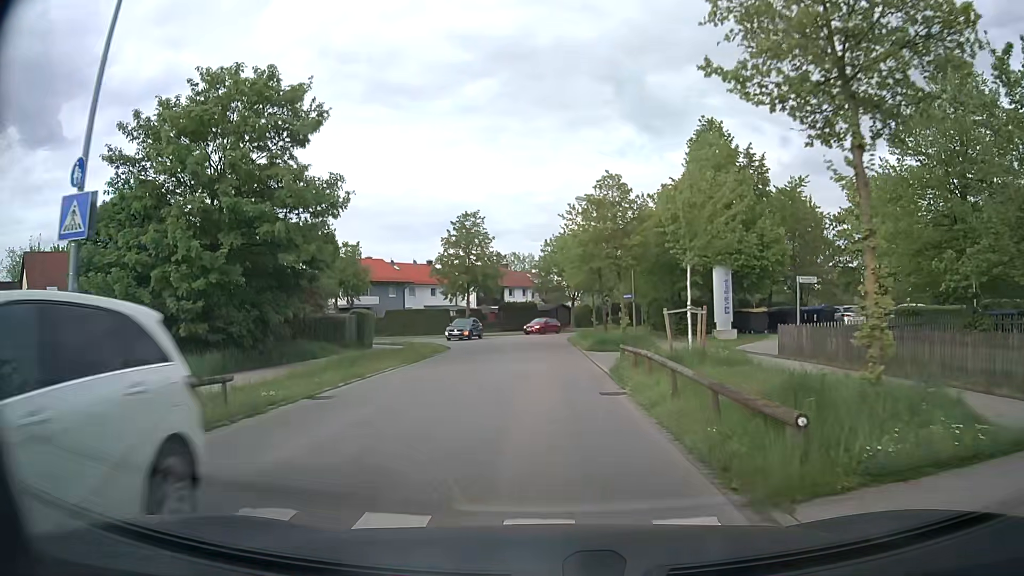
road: residential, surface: asphalt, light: Day
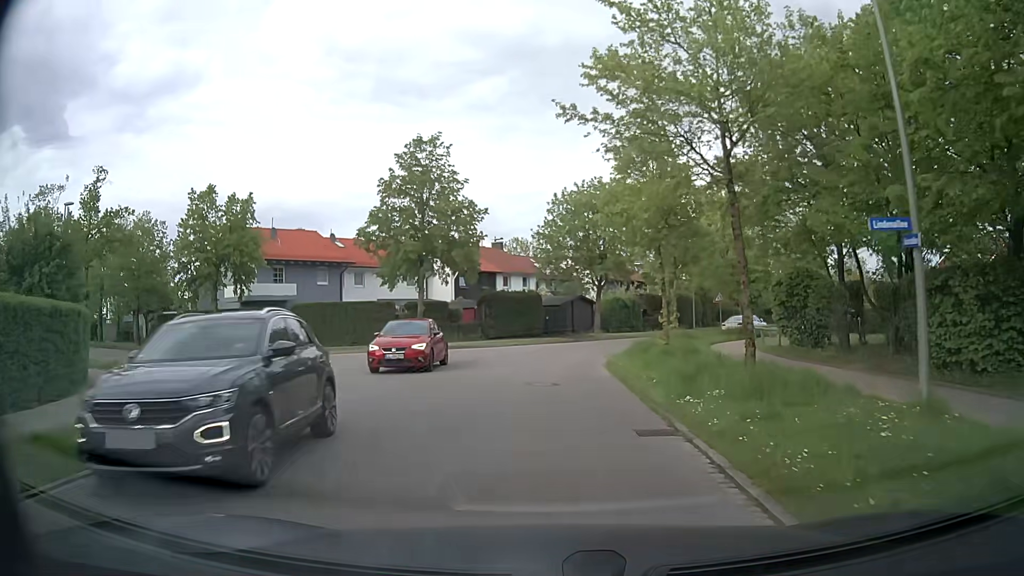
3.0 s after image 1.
(+0.3, +25.8) m; 0°
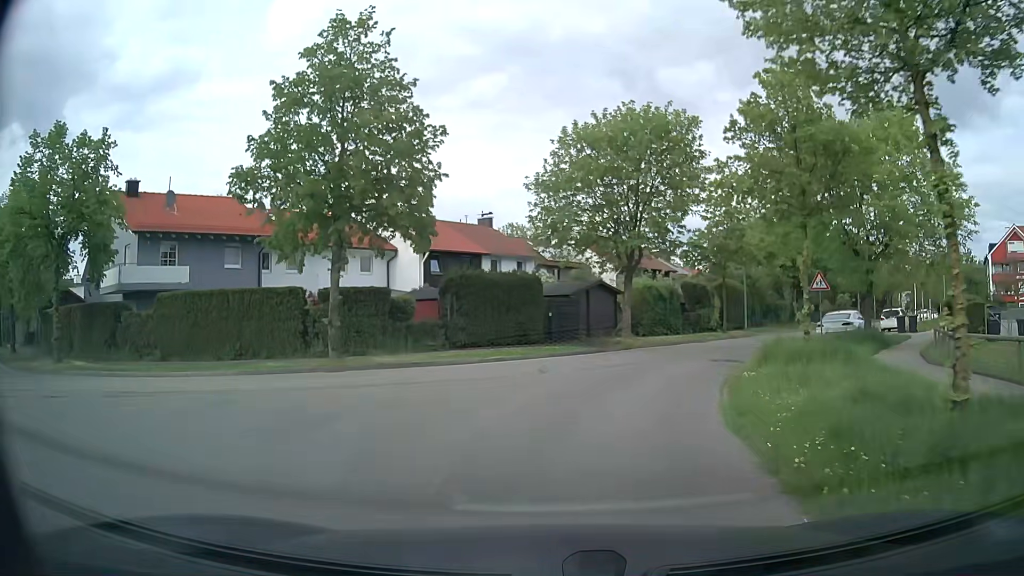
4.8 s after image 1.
(-0.3, +14.9) m; 0°
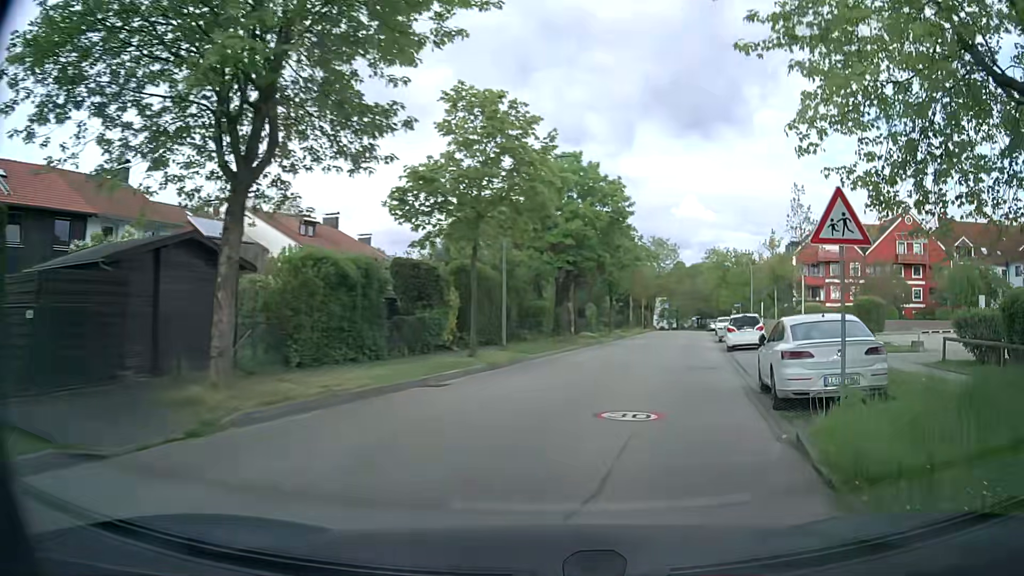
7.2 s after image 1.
(+3.2, +18.7) m; +24°
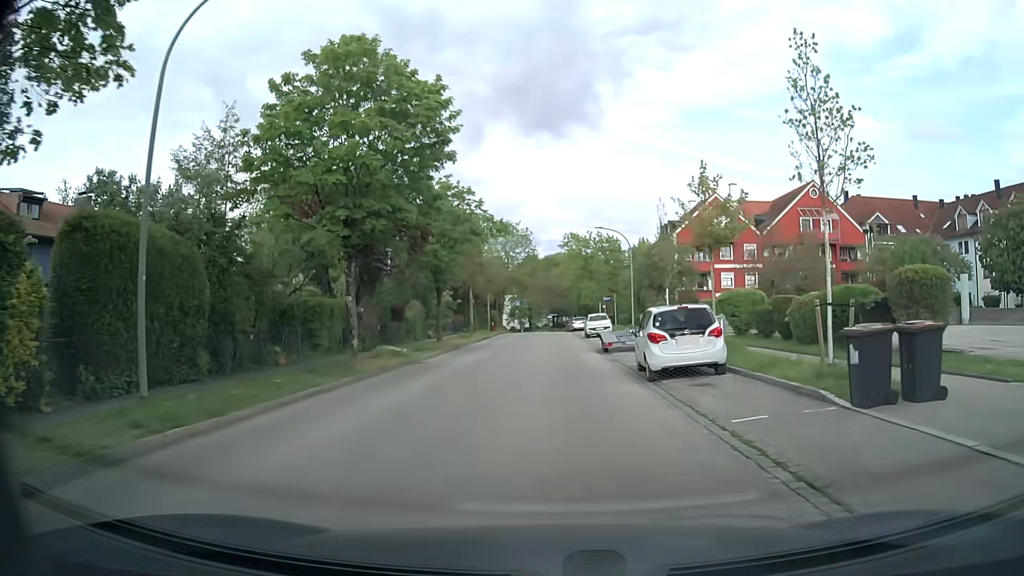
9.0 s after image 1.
(+1.9, +15.0) m; +11°
(0, +10) (0, +20) (0, +30) (+1, +40) (+1, +50) (+1, +60) (+1, +70) (+1, +80) (+1, +90) (-1, +100) m
